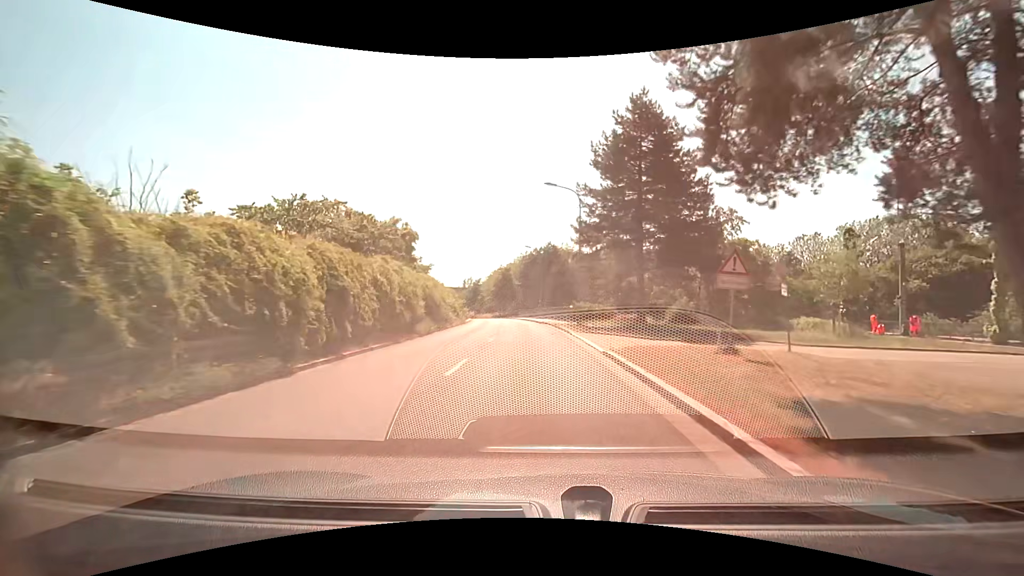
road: tertiary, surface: asphalt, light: Day
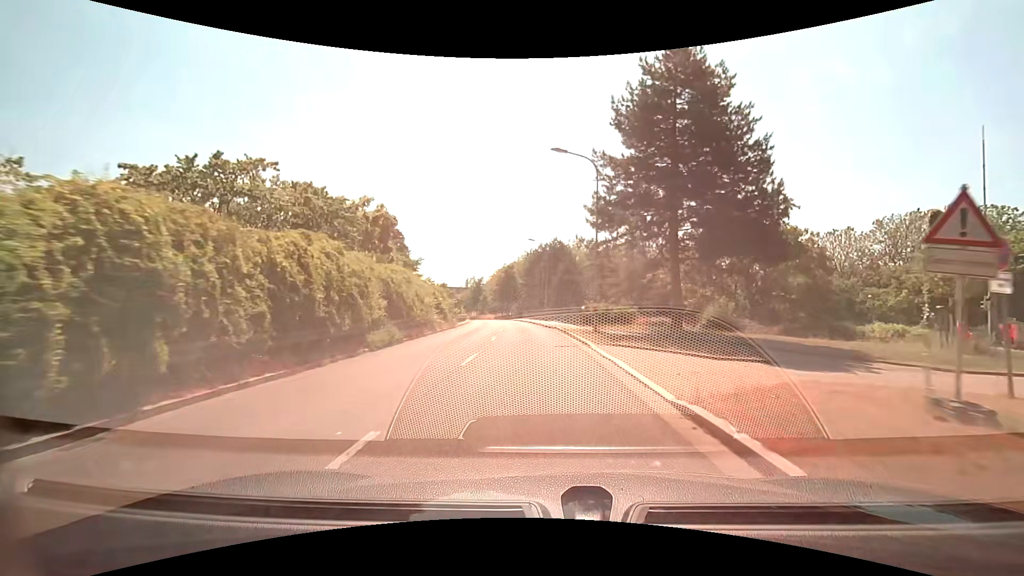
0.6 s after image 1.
(0.0, +7.0) m; 0°
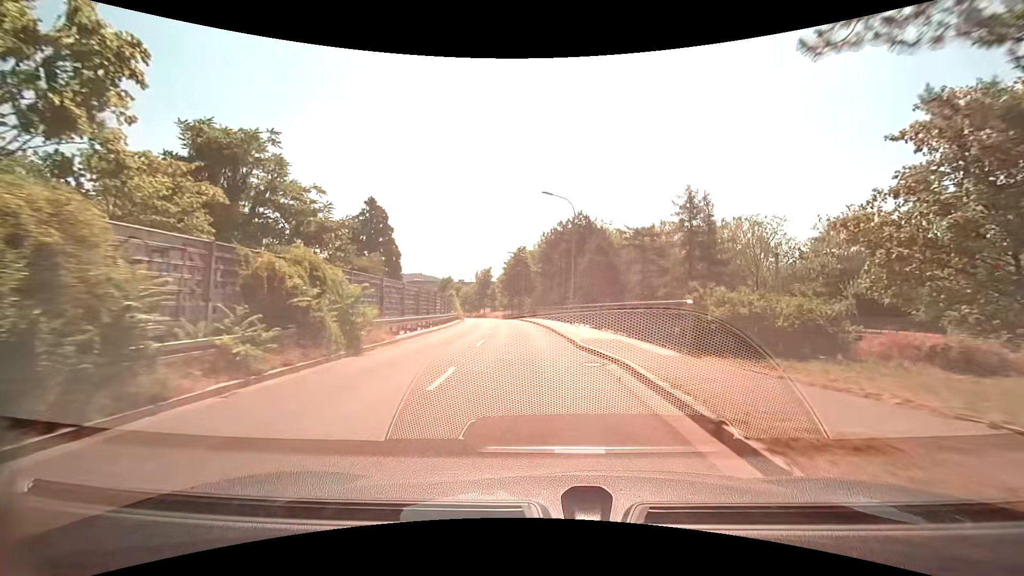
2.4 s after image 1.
(-0.4, +21.4) m; -3°
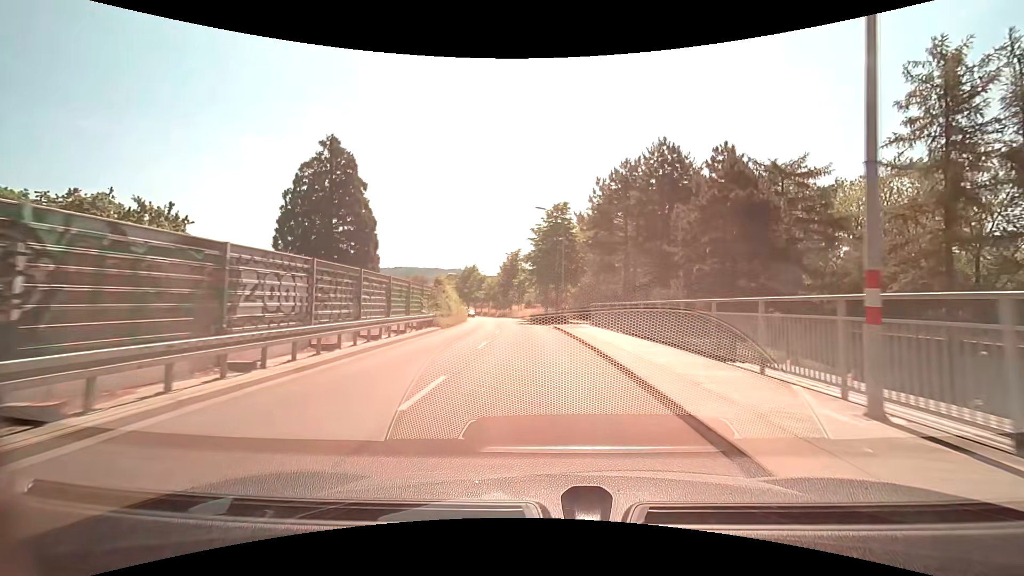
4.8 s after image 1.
(-0.8, +28.7) m; -4°
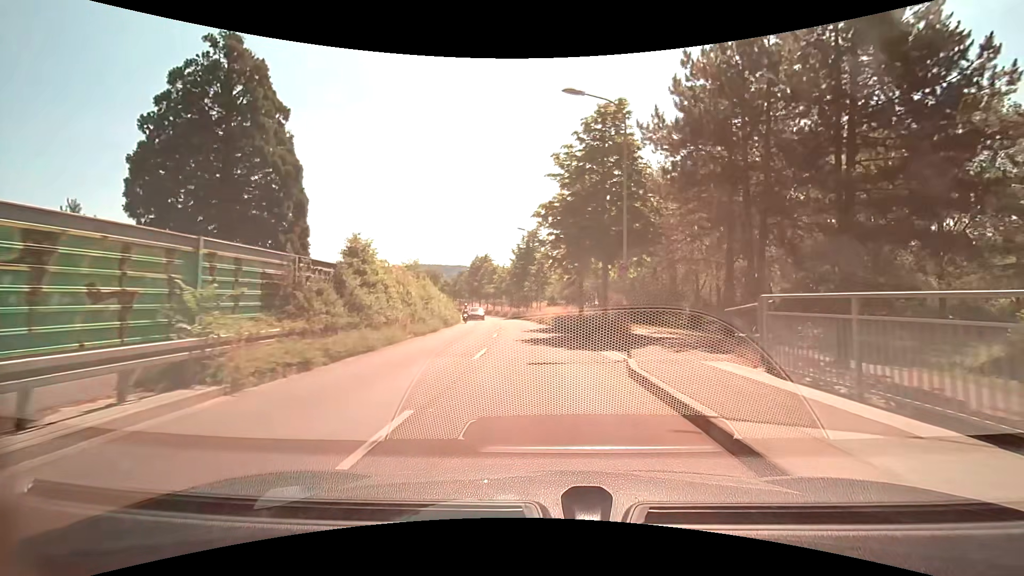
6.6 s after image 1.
(-0.5, +21.1) m; -3°
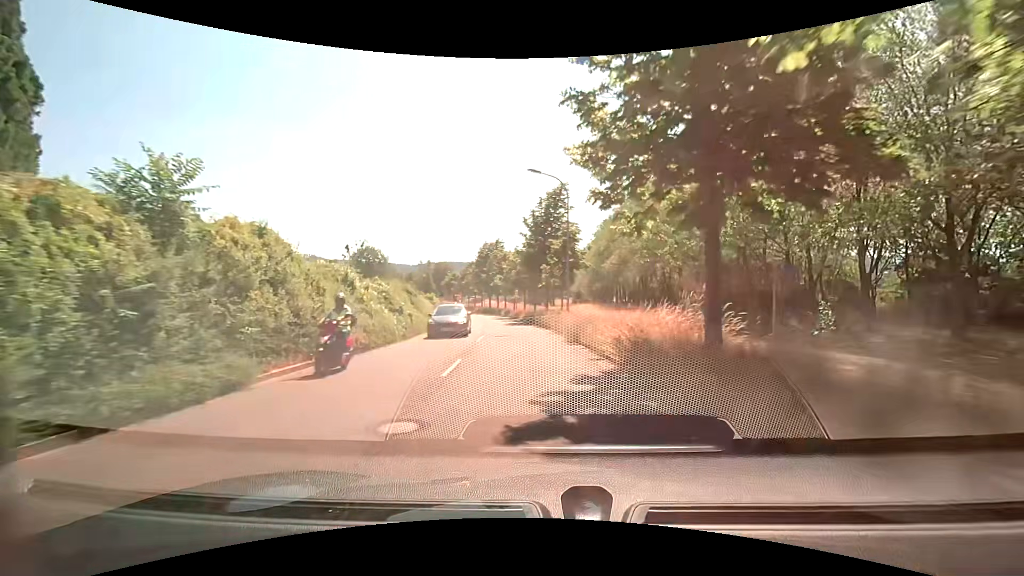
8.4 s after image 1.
(-0.4, +20.7) m; -2°
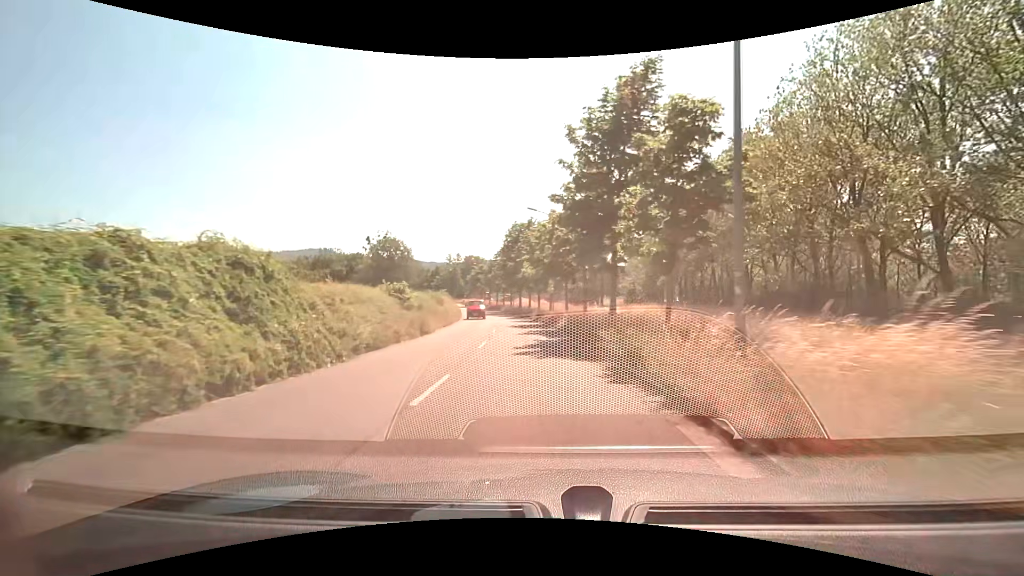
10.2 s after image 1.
(-0.9, +20.8) m; -5°
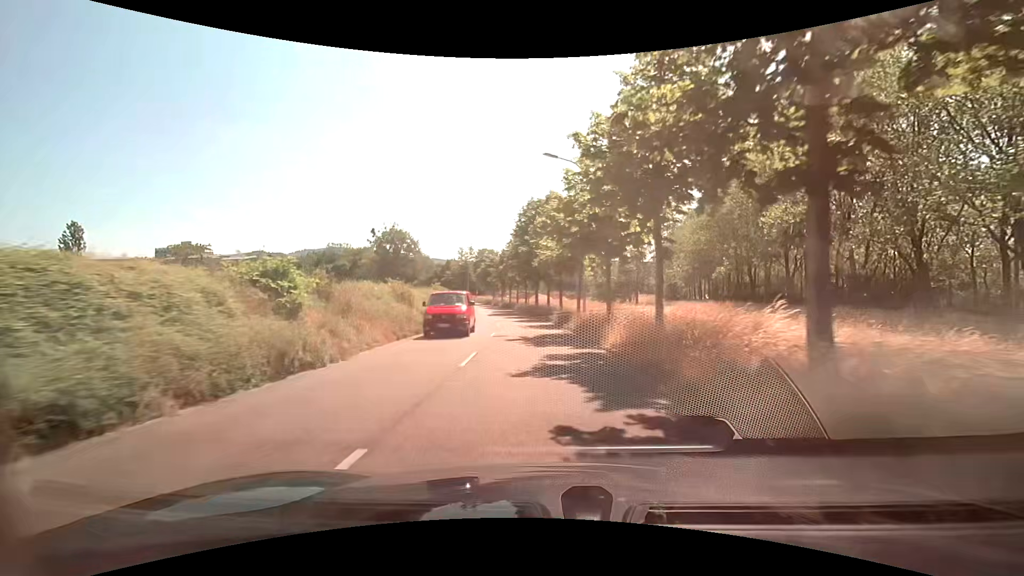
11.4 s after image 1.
(-0.3, +14.2) m; -2°
(0, +10) (0, +20) (-1, +30) (-2, +40) (-3, +50) (-4, +60) (-6, +70) (-8, +79) (-11, +89) (-13, +99) m
